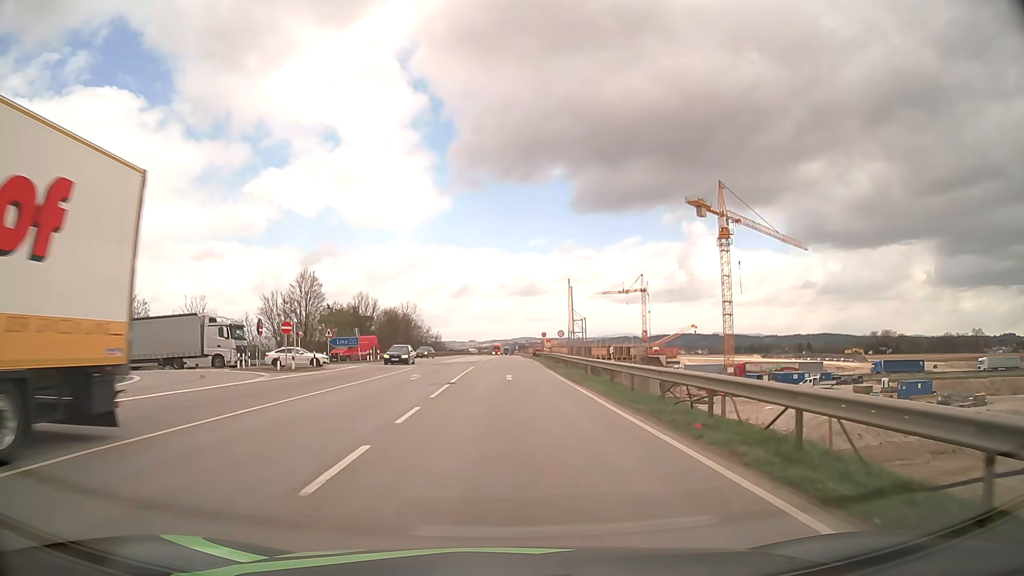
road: motorway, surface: asphalt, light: Day
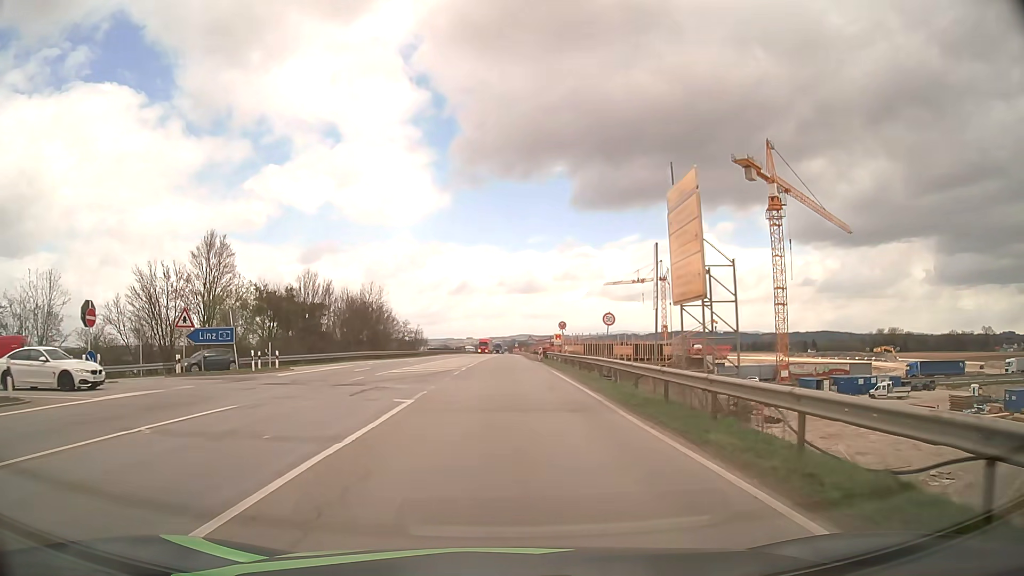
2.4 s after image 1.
(+0.1, +28.3) m; 0°
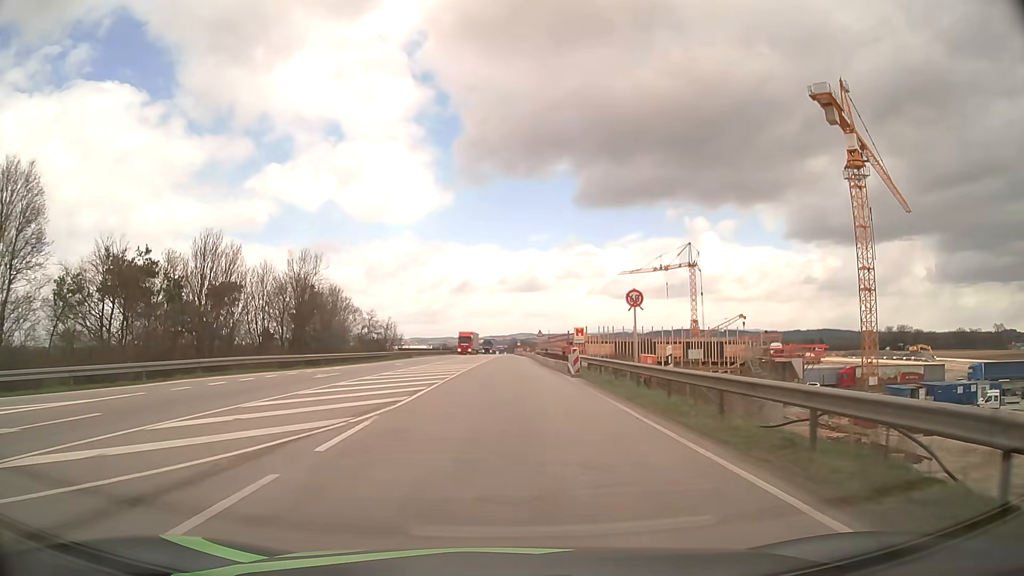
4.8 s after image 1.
(-0.1, +28.2) m; 0°
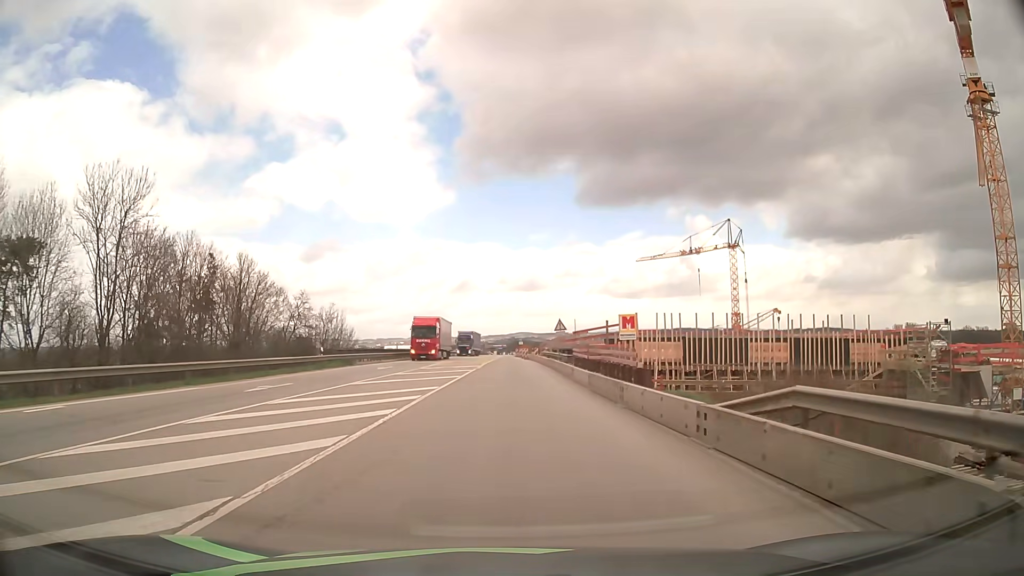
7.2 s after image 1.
(+0.1, +28.0) m; 0°
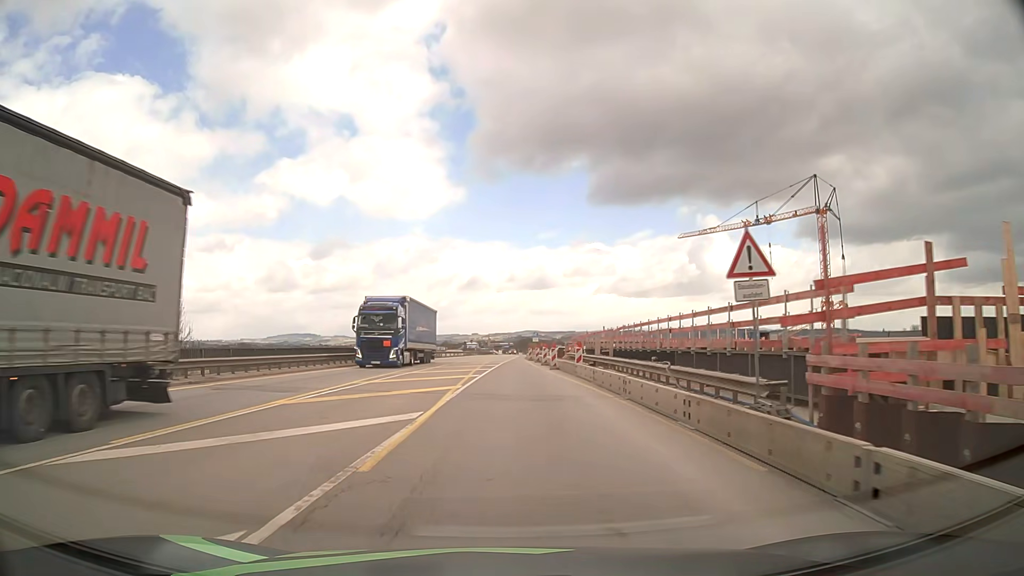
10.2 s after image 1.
(-0.1, +34.0) m; -1°
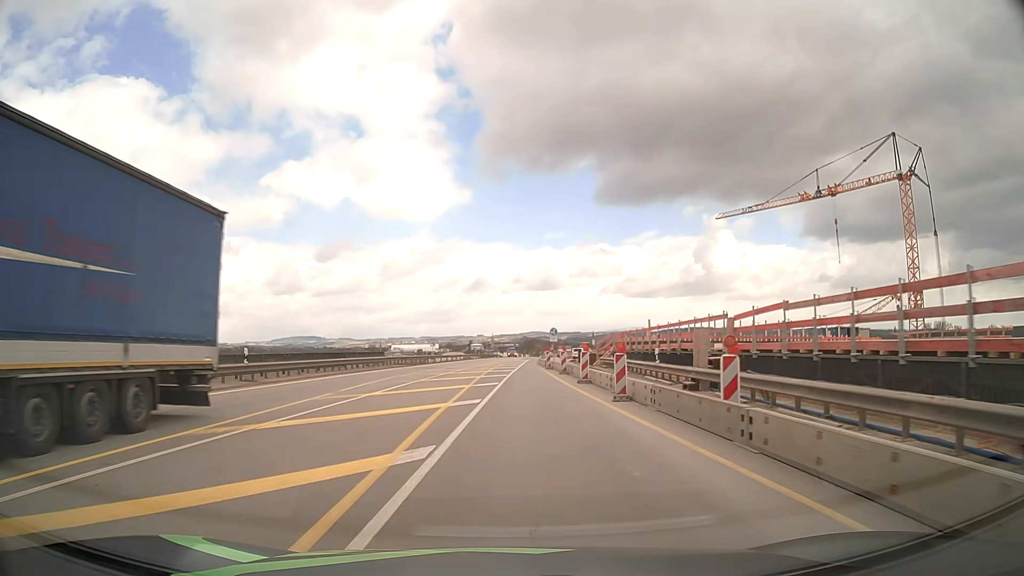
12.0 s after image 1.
(-0.1, +20.4) m; 0°
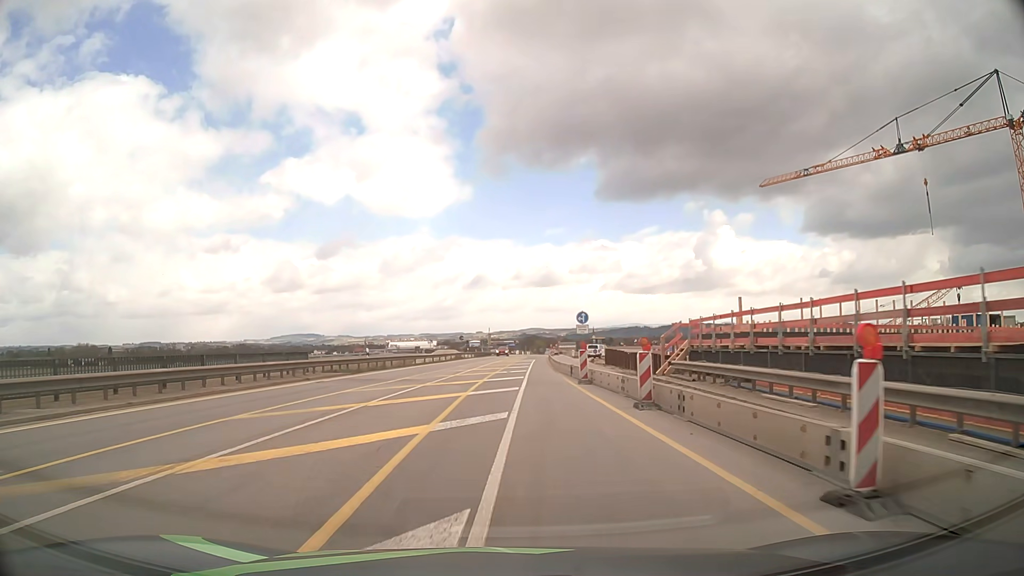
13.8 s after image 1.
(-0.1, +20.5) m; 0°
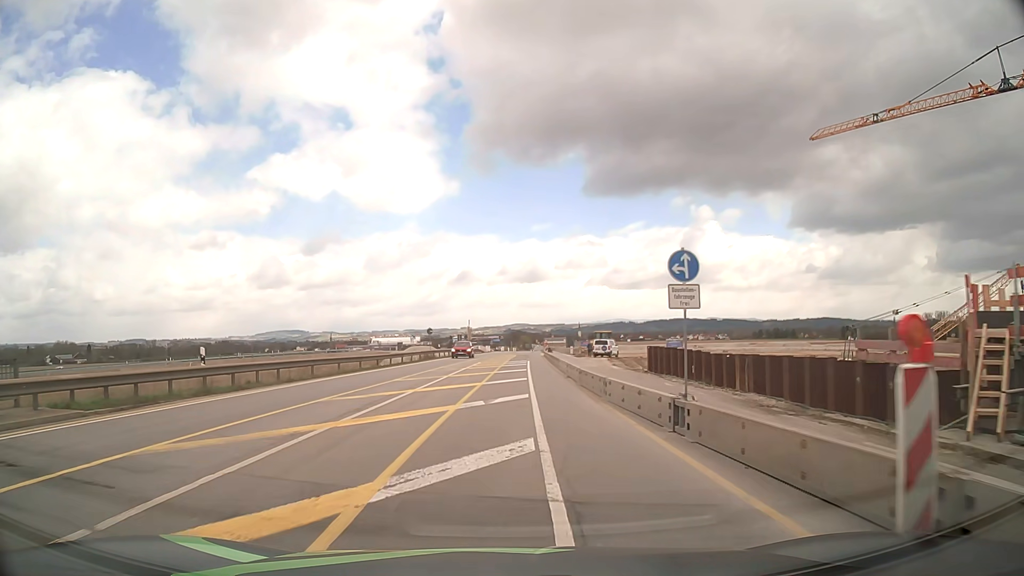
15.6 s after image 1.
(+0.2, +20.6) m; +1°
(0, +10) (0, +20) (0, +30) (+1, +40) (+1, +50) (+2, +60) (+2, +70) (+2, +80) (+3, +90) (+3, +100) m
